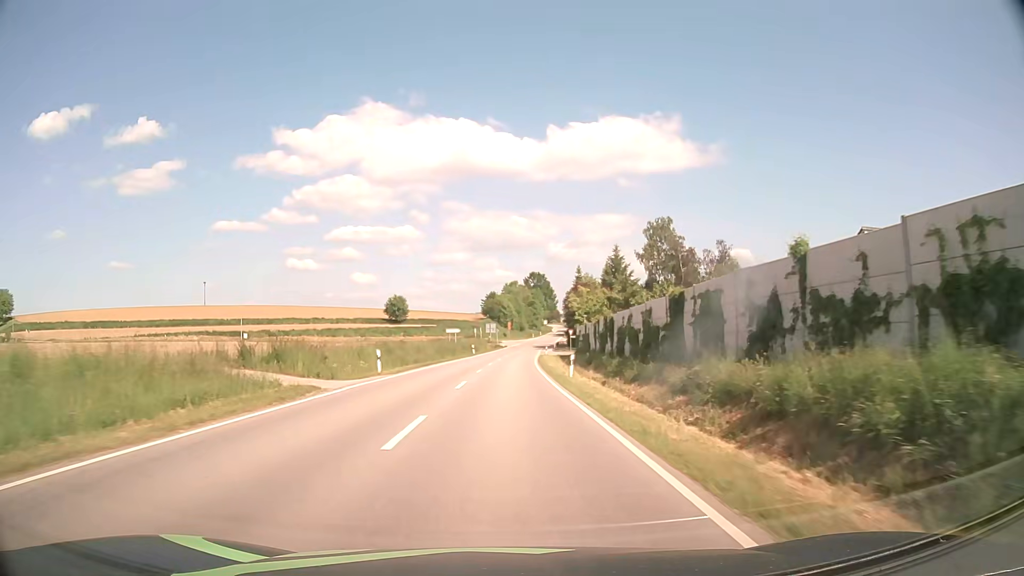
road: secondary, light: Day
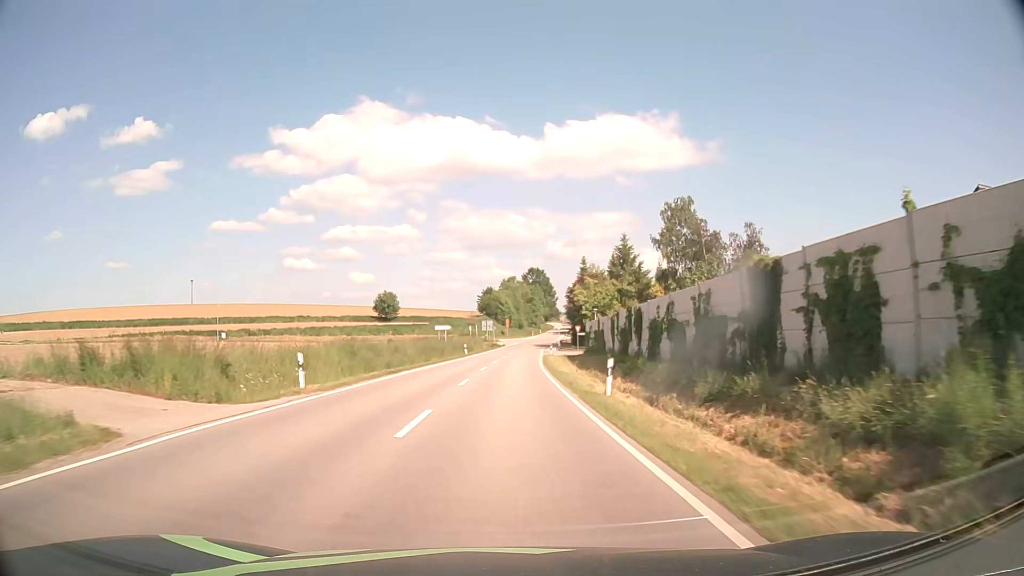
(0.0, +10.9) m; 0°
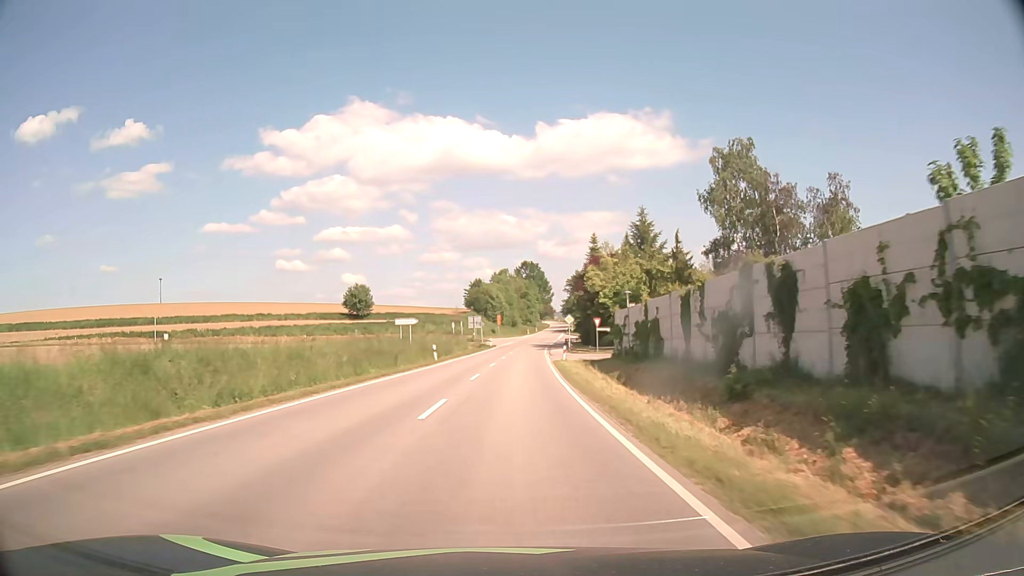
(+0.1, +21.8) m; 0°
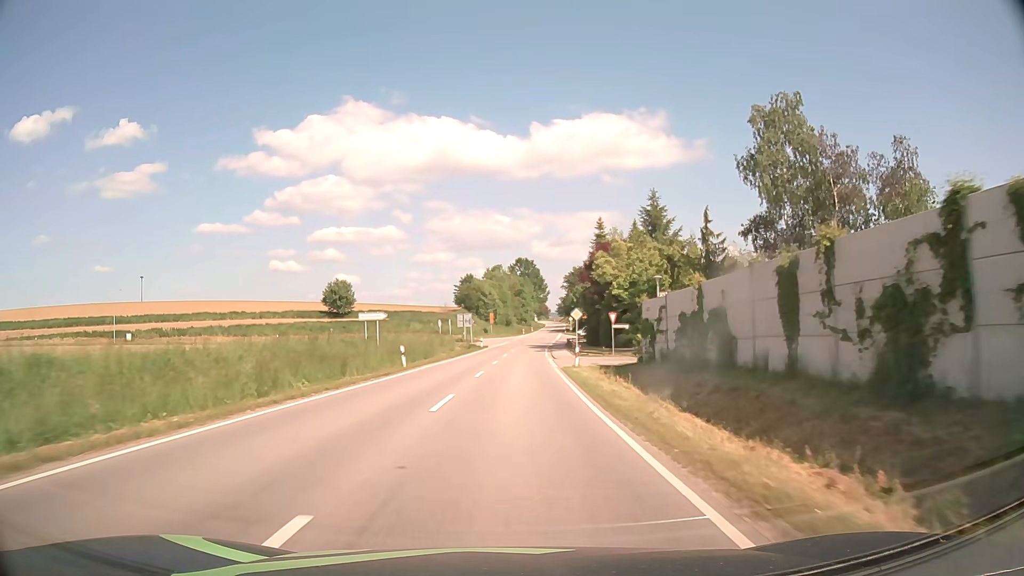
(+0.1, +10.8) m; +1°
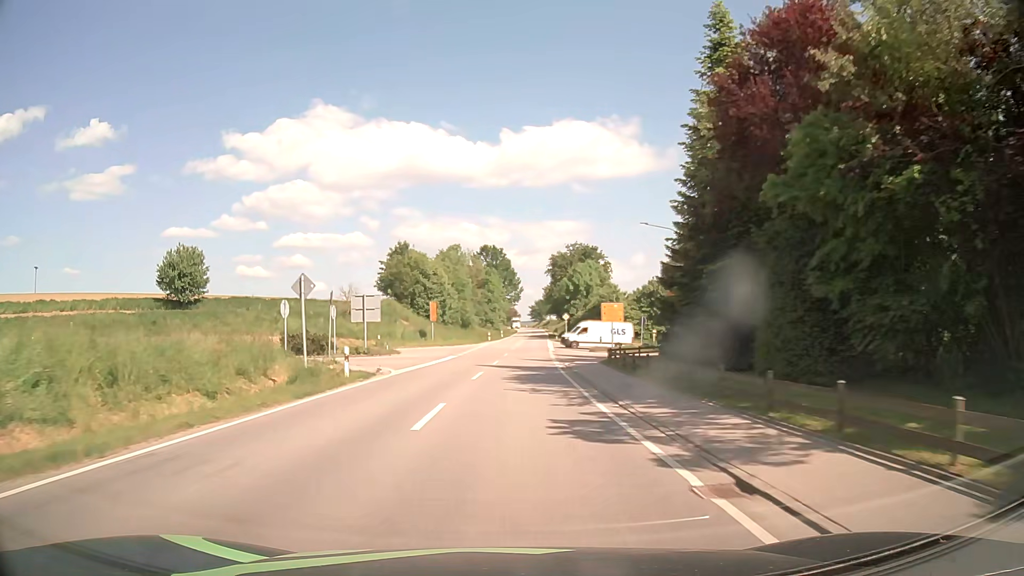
(+1.1, +50.6) m; +3°
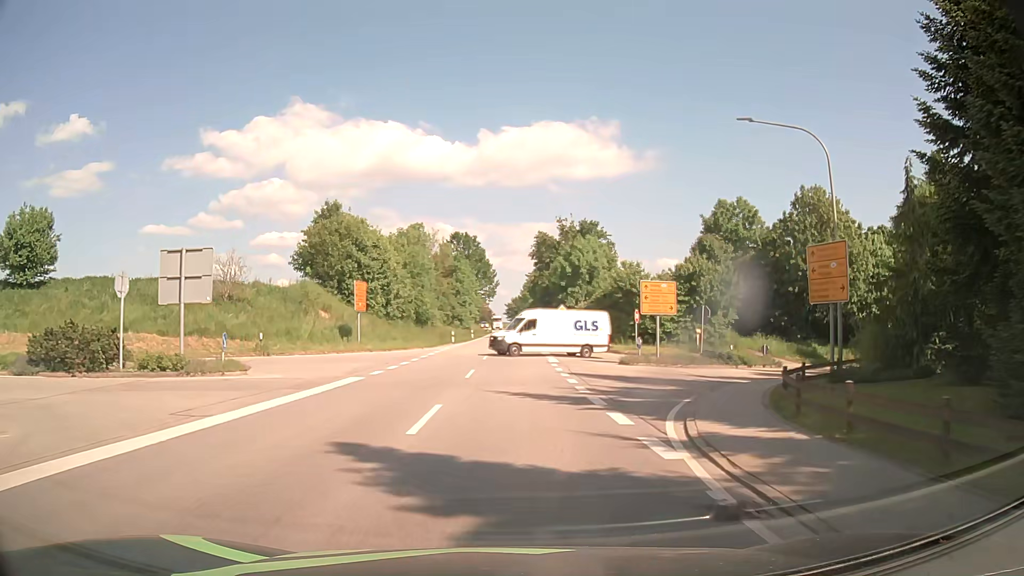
(+0.3, +24.1) m; +2°
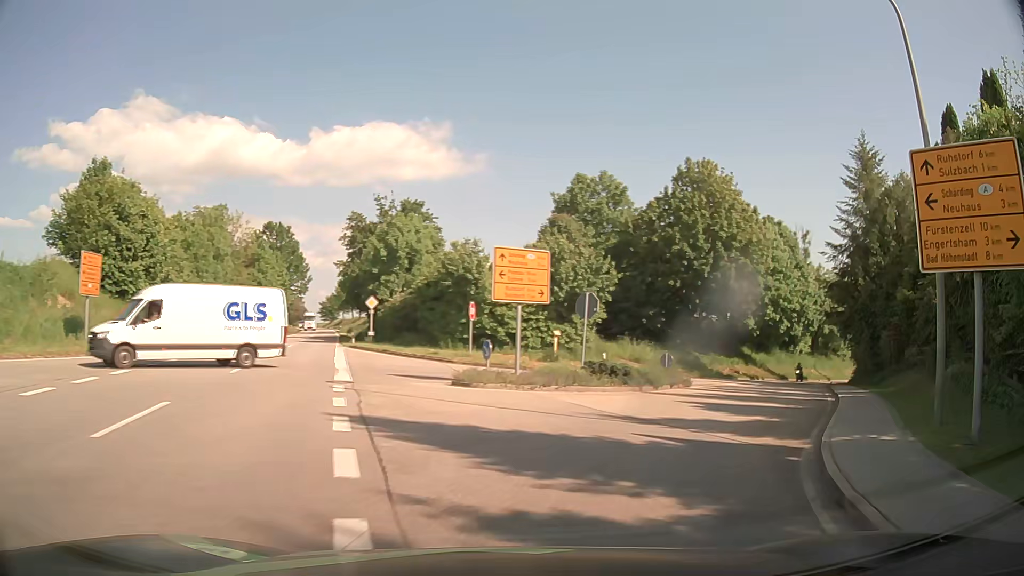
(+1.2, +13.1) m; +14°
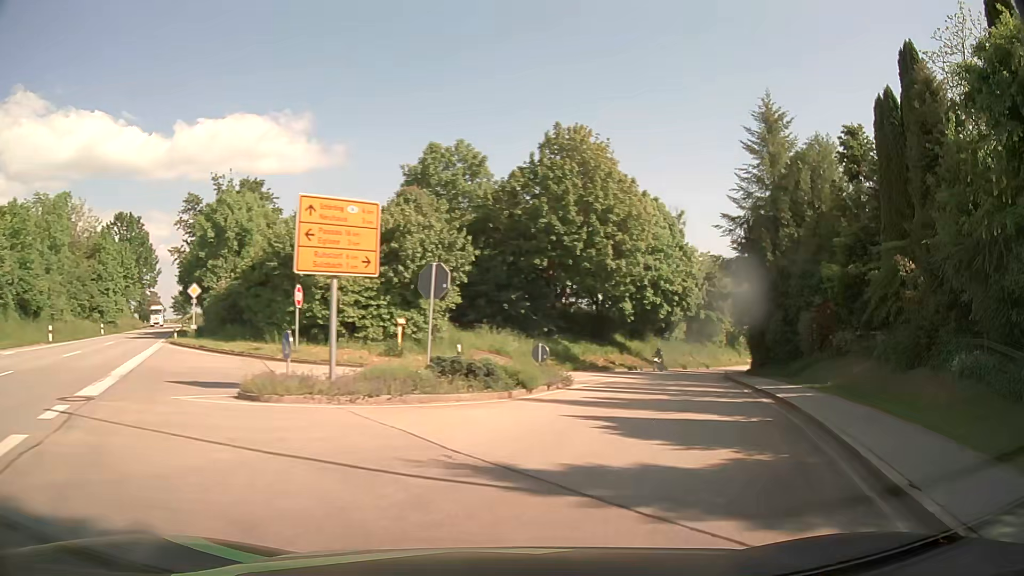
(+0.7, +6.2) m; +12°
(+1, +10) (+4, +20) (+7, +29) (+11, +38) (+15, +47) (+19, +56) (+24, +65) (+29, +74) (+33, +83) (+38, +92) m
